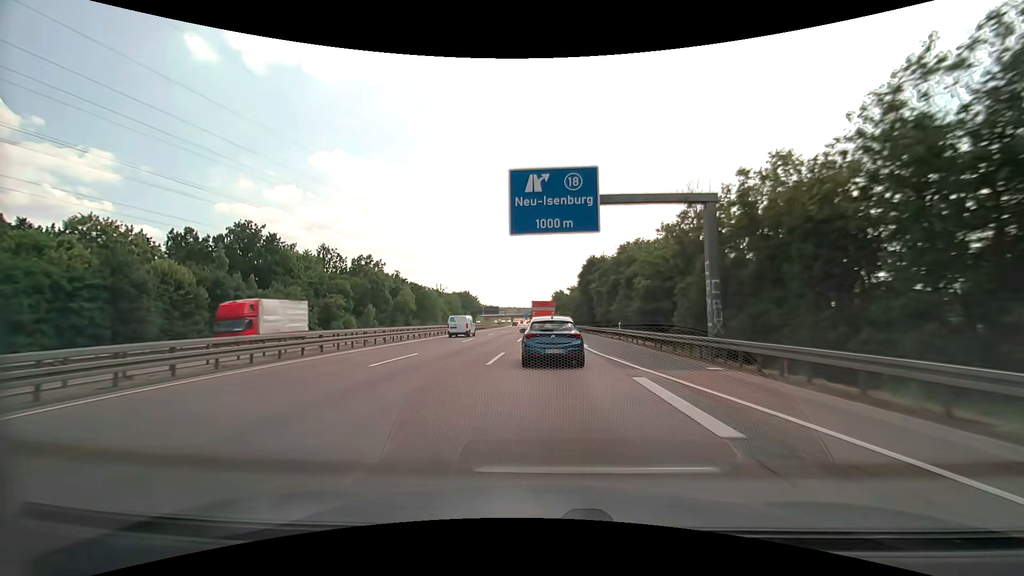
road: motorway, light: Day
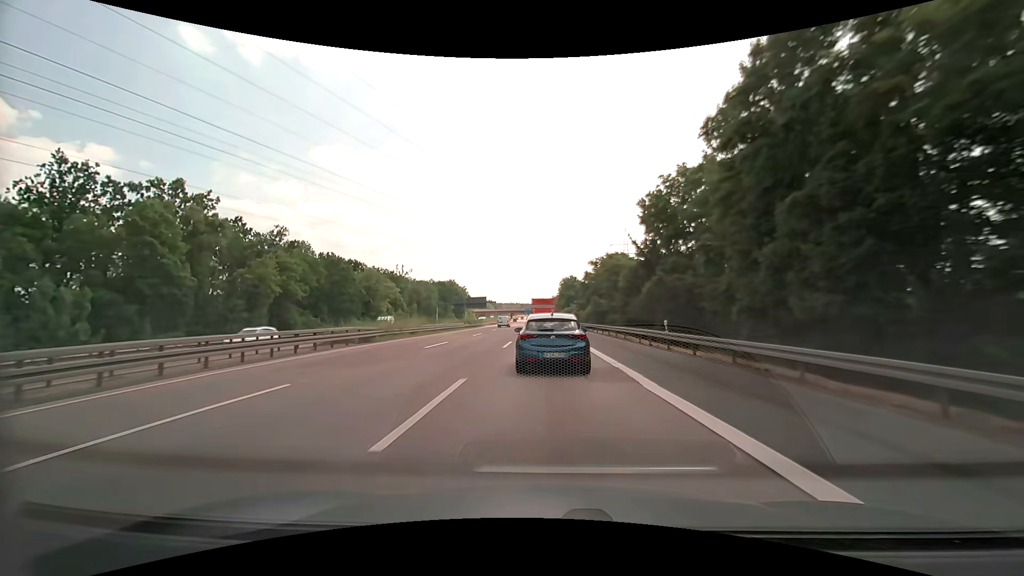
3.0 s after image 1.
(-0.3, +64.2) m; -1°
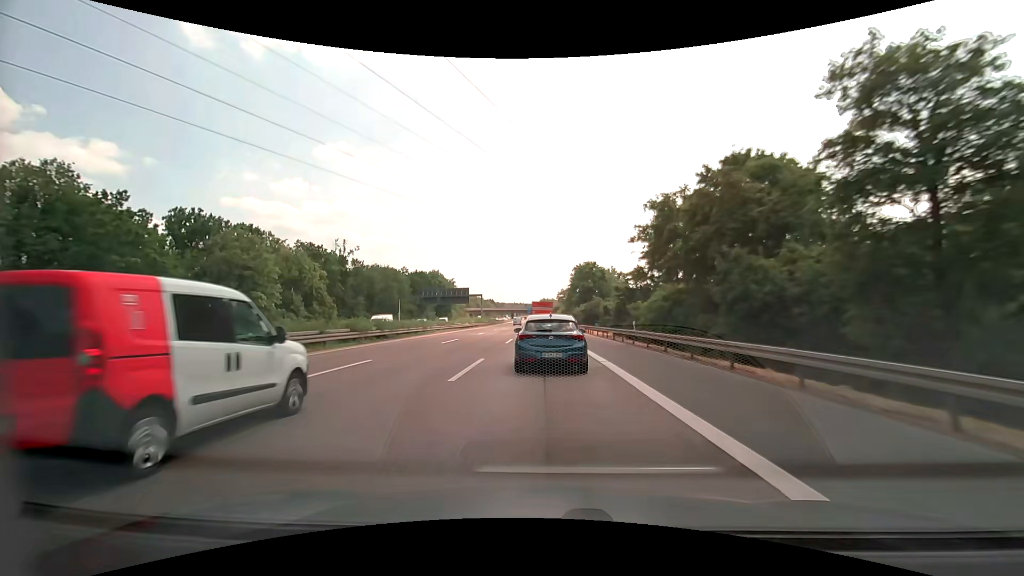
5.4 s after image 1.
(-0.1, +48.5) m; -1°
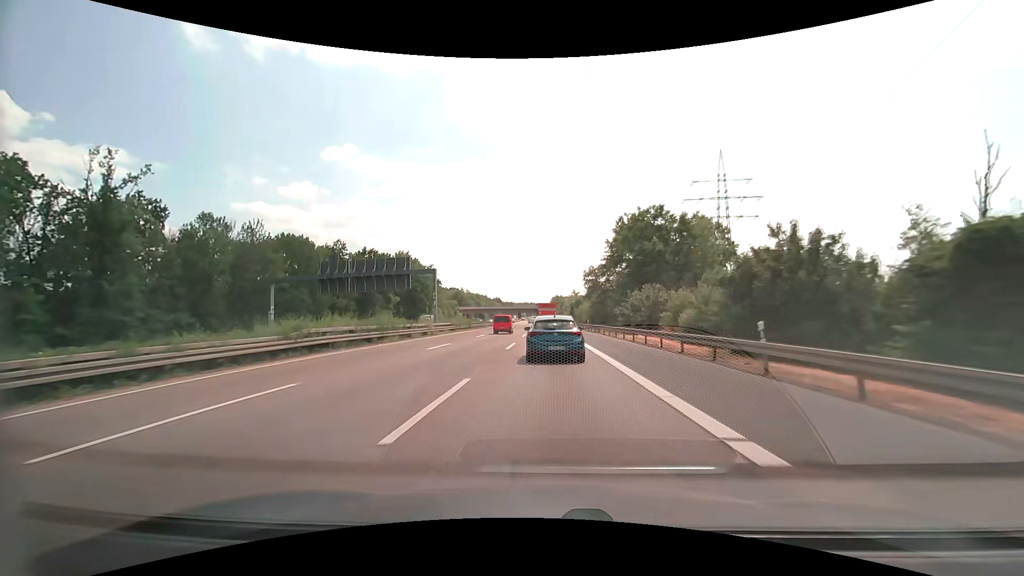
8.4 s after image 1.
(-0.5, +59.9) m; -1°
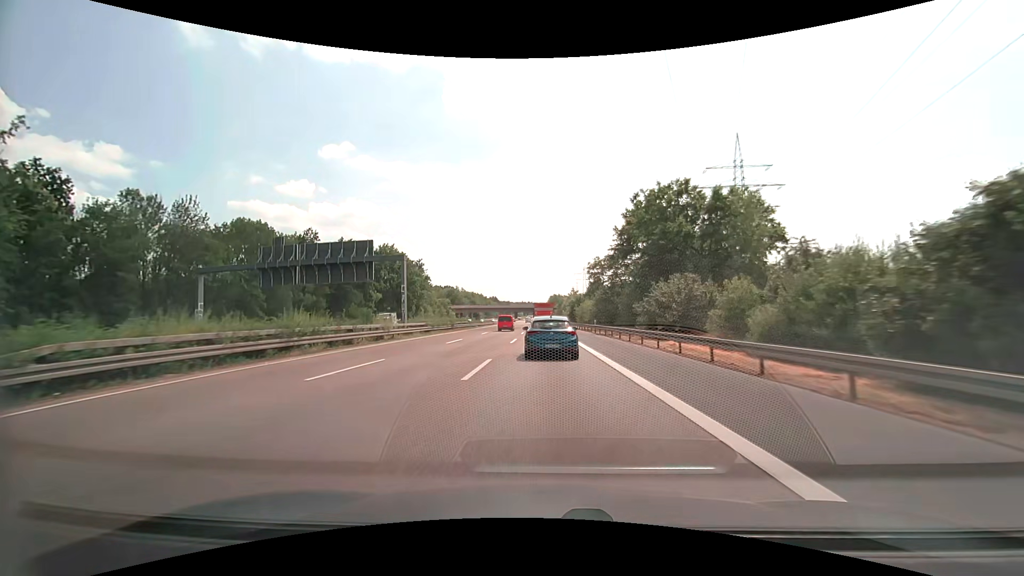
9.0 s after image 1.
(0.0, +11.9) m; 0°
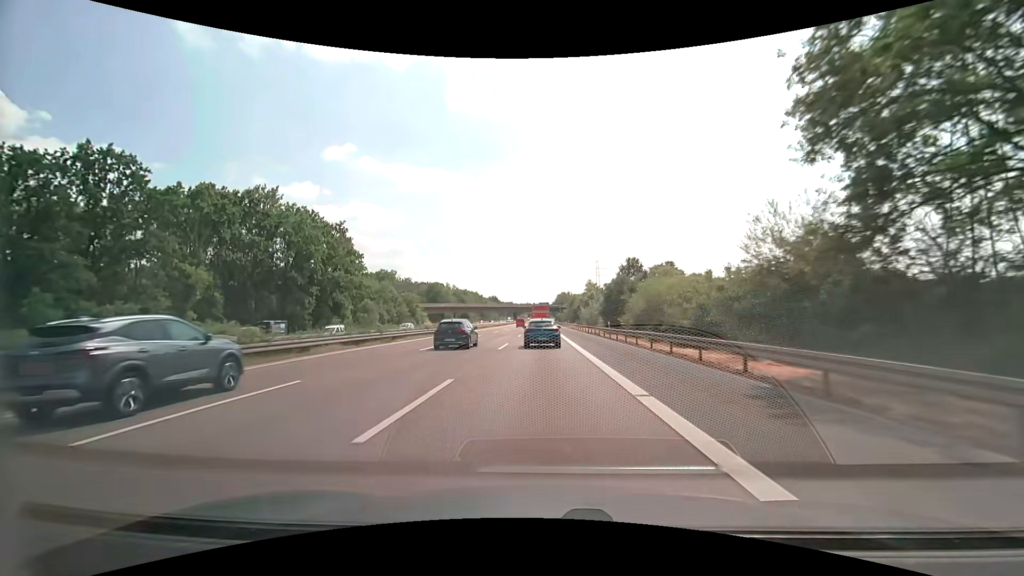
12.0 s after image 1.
(-0.1, +59.6) m; -1°
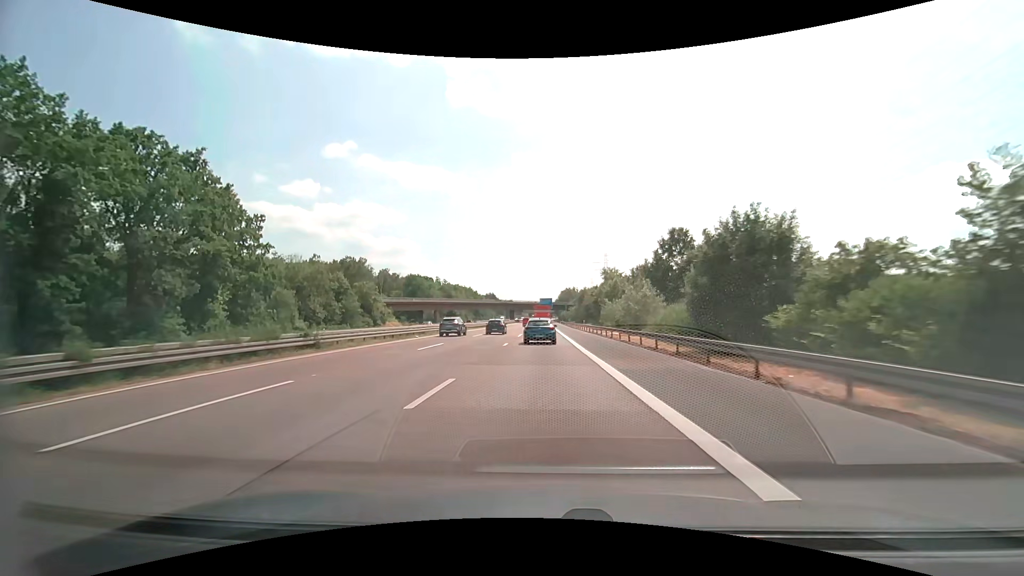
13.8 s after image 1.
(-0.1, +36.7) m; 0°
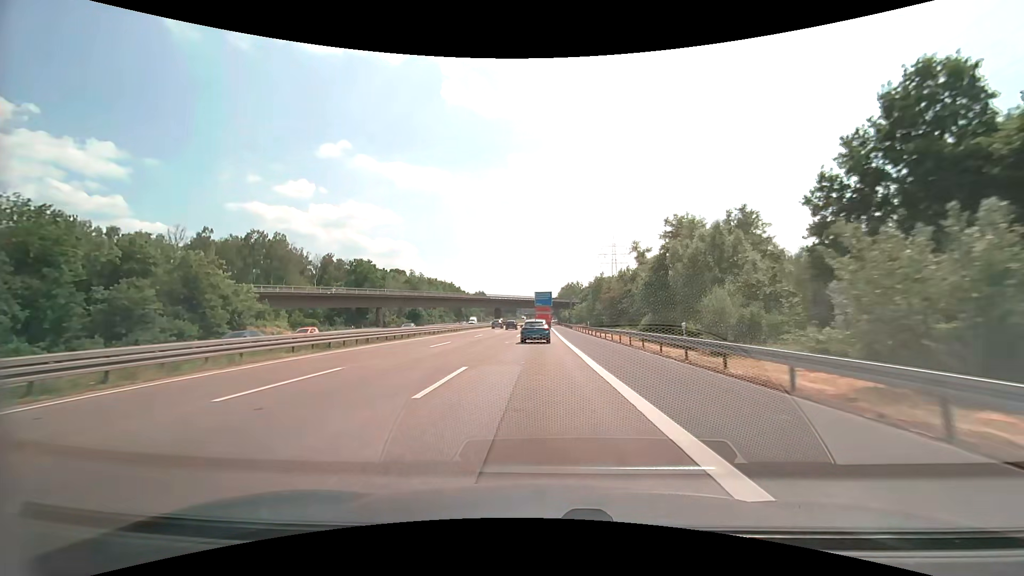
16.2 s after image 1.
(+0.2, +50.8) m; 0°
(0, +10) (0, +20) (0, +30) (0, +40) (0, +50) (0, +60) (0, +70) (0, +80) (0, +90) (0, +100) m
